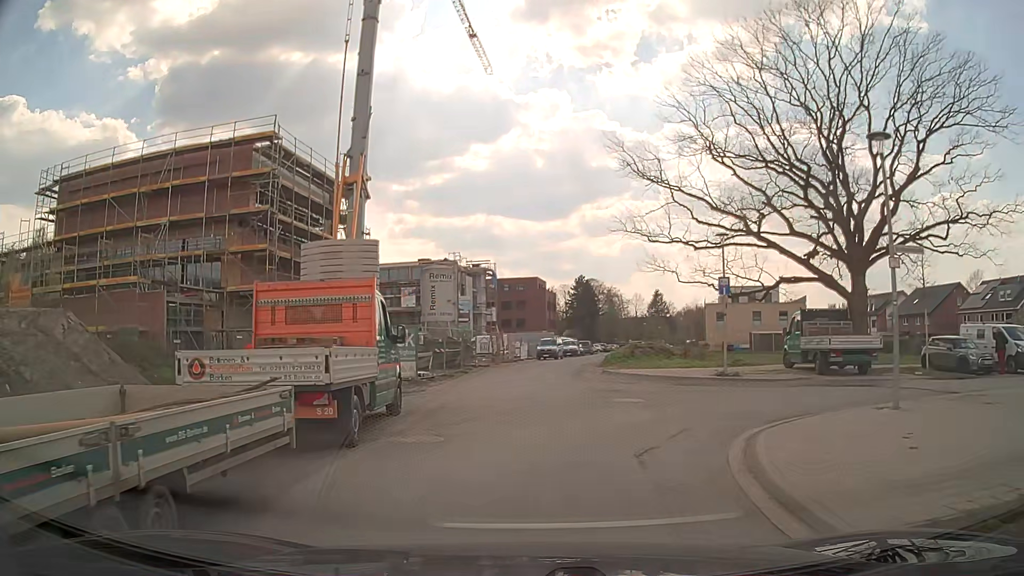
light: Day
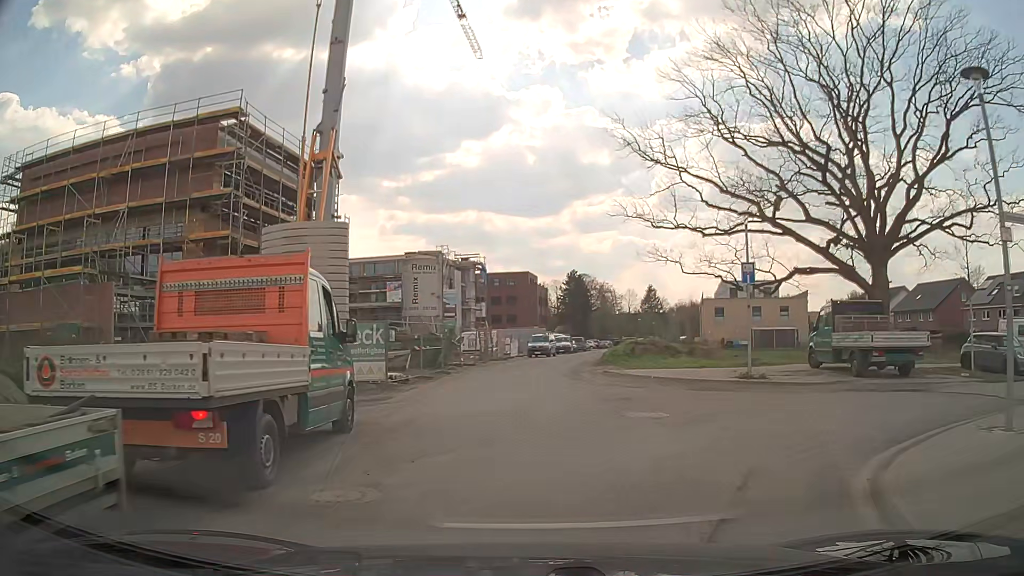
(+0.1, +3.6) m; +3°
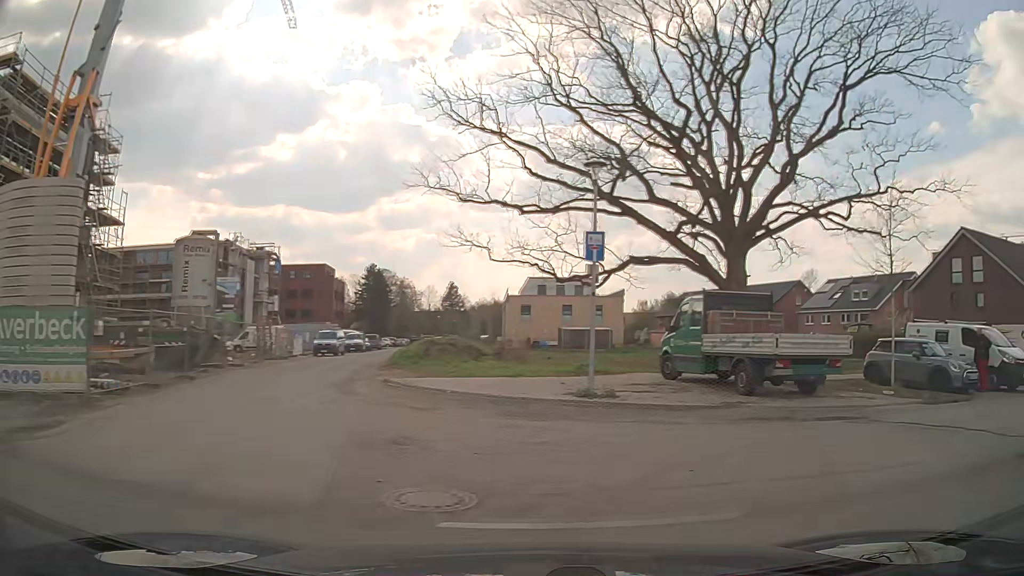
(+0.5, +6.1) m; +15°
